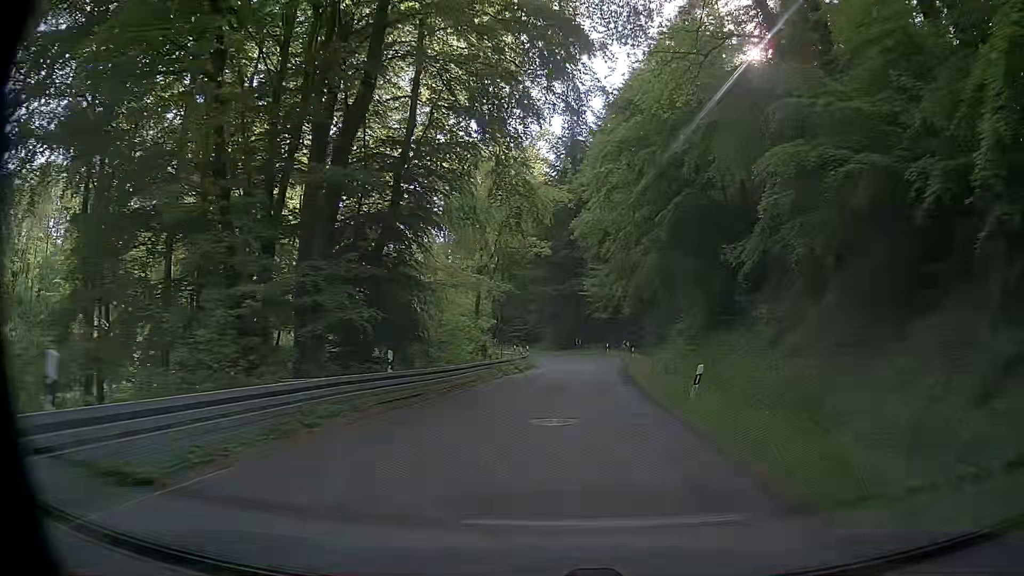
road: secondary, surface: asphalt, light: Day
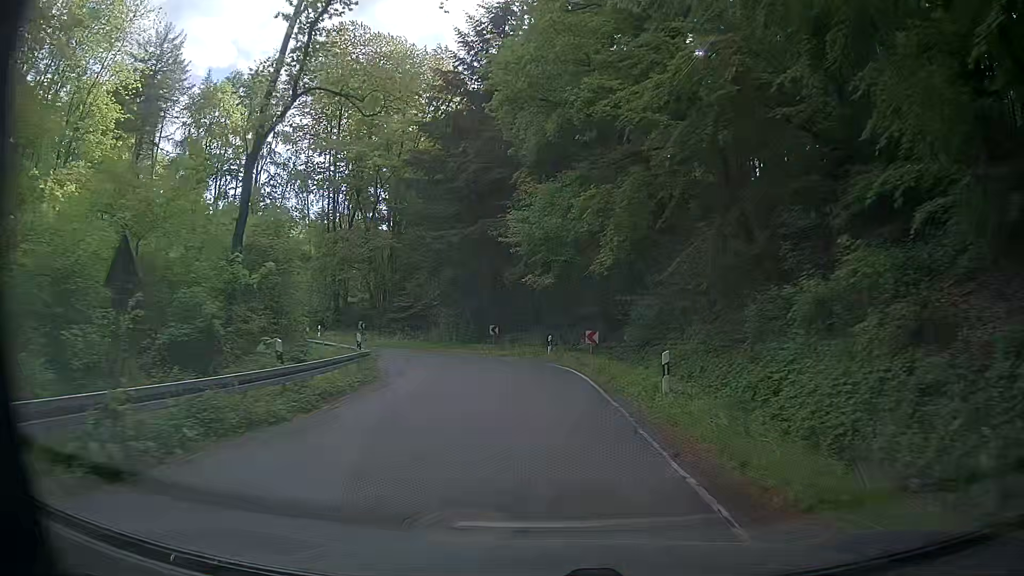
(+1.9, +32.0) m; +6°
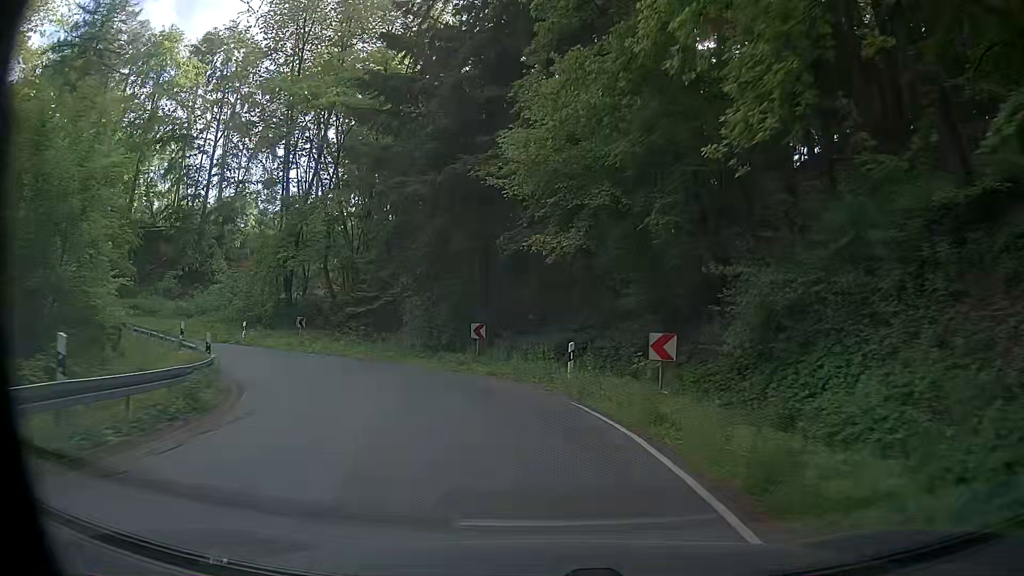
(-0.1, +14.6) m; -1°
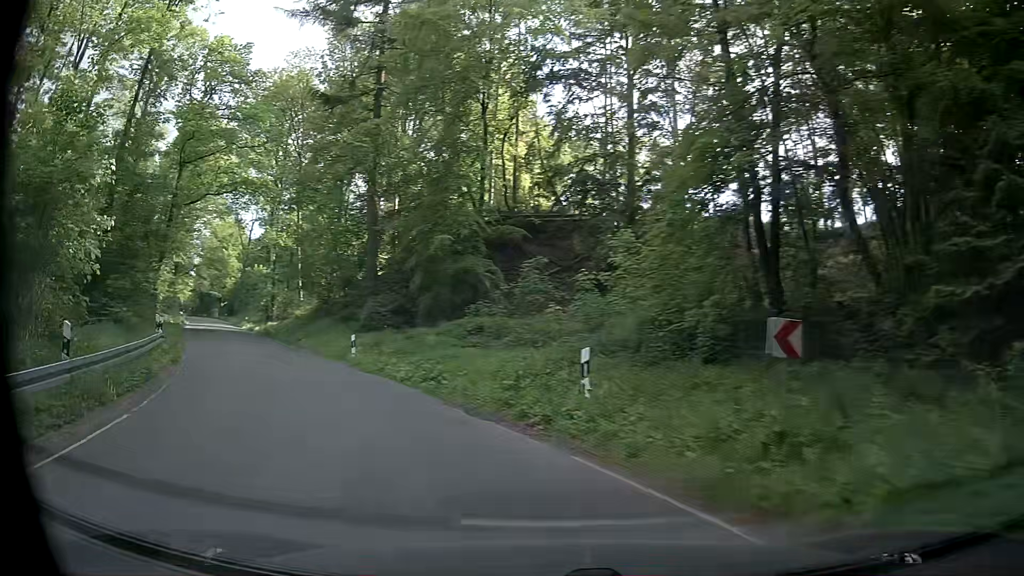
(-7.0, +24.6) m; -43°
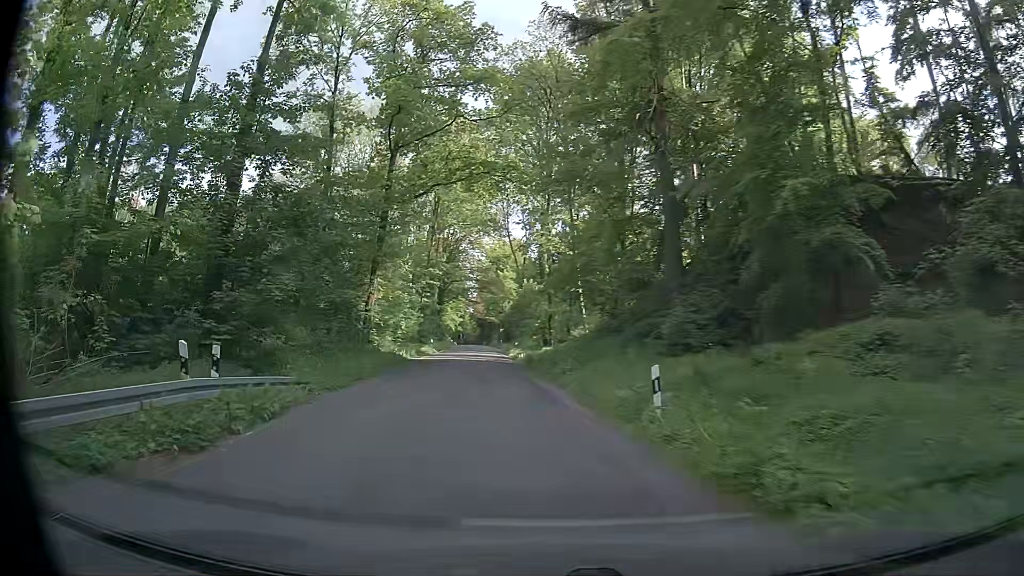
(-3.3, +13.1) m; -26°
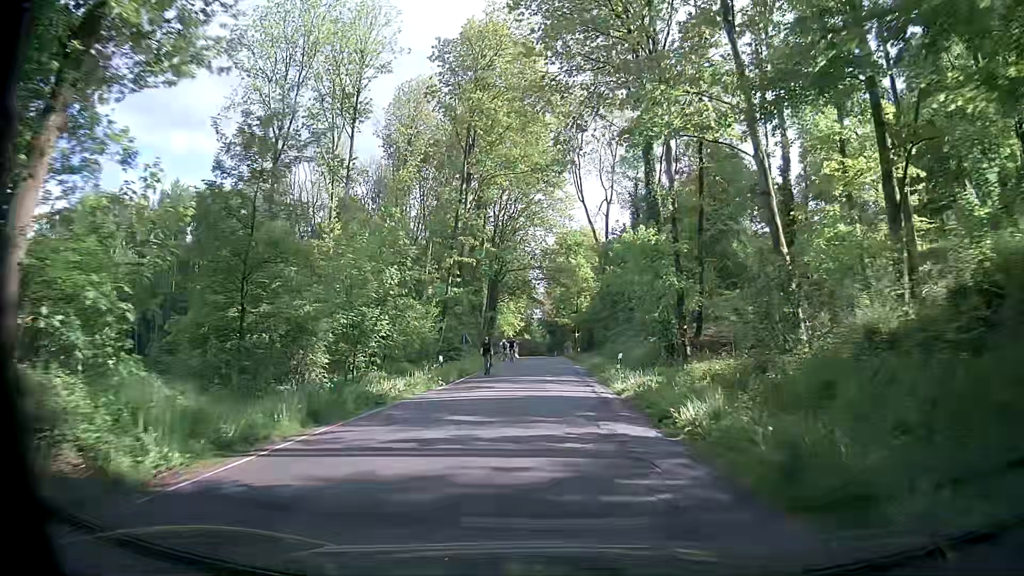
(-3.1, +31.0) m; -8°
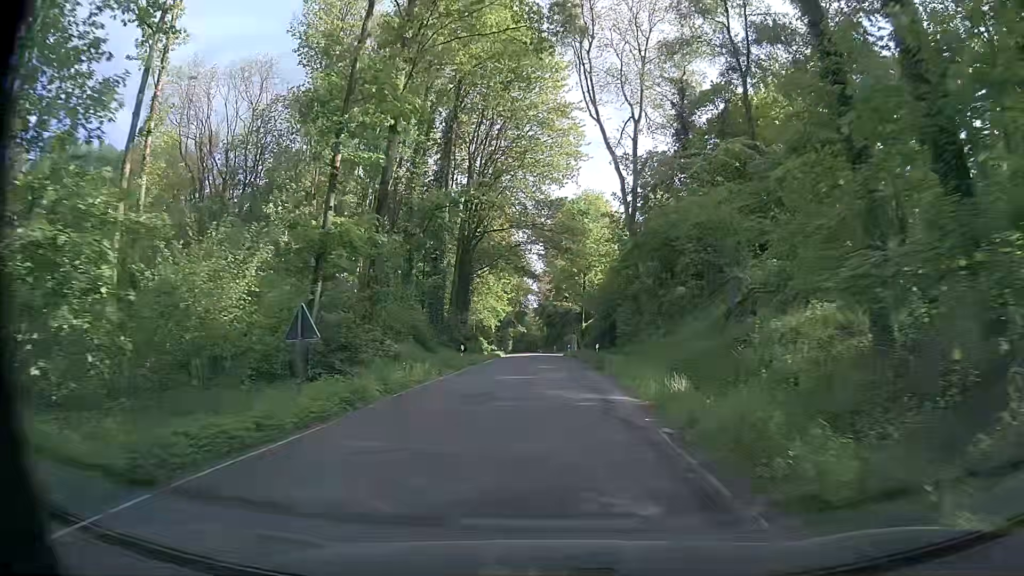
(+0.3, +26.3) m; +1°
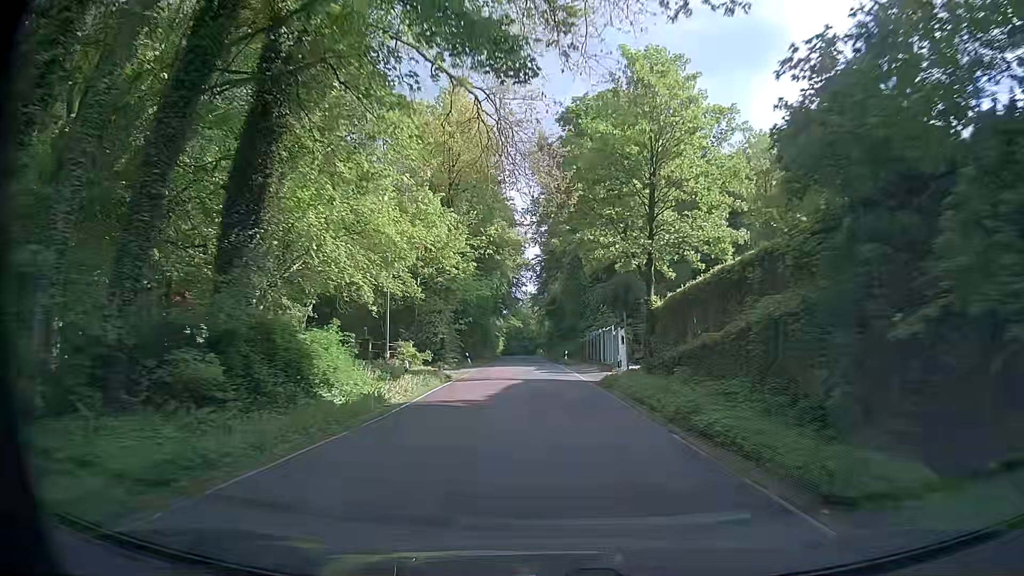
(-0.6, +46.4) m; 0°
(0, +10) (0, +20) (-1, +30) (-1, +40) (-1, +50) (-2, +60) (-2, +70) (-3, +80) (-3, +90) (-3, +100) m
